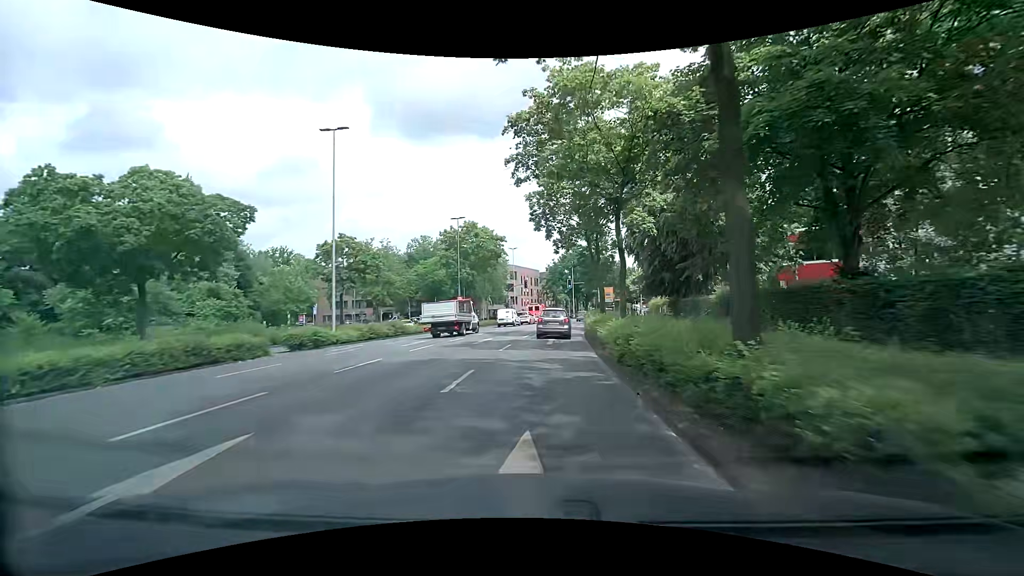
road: primary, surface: asphalt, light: Day
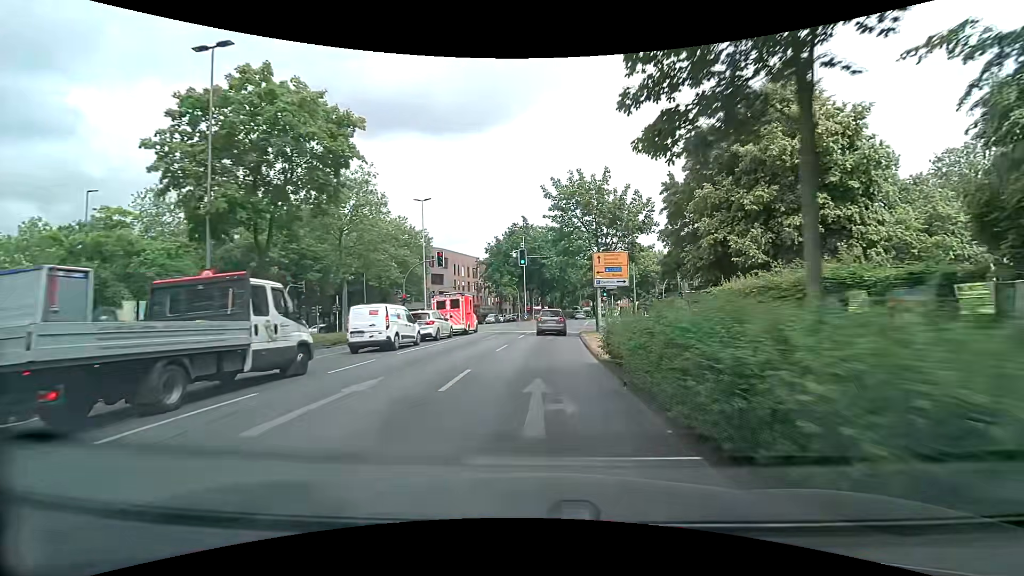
(+1.4, +35.9) m; +5°
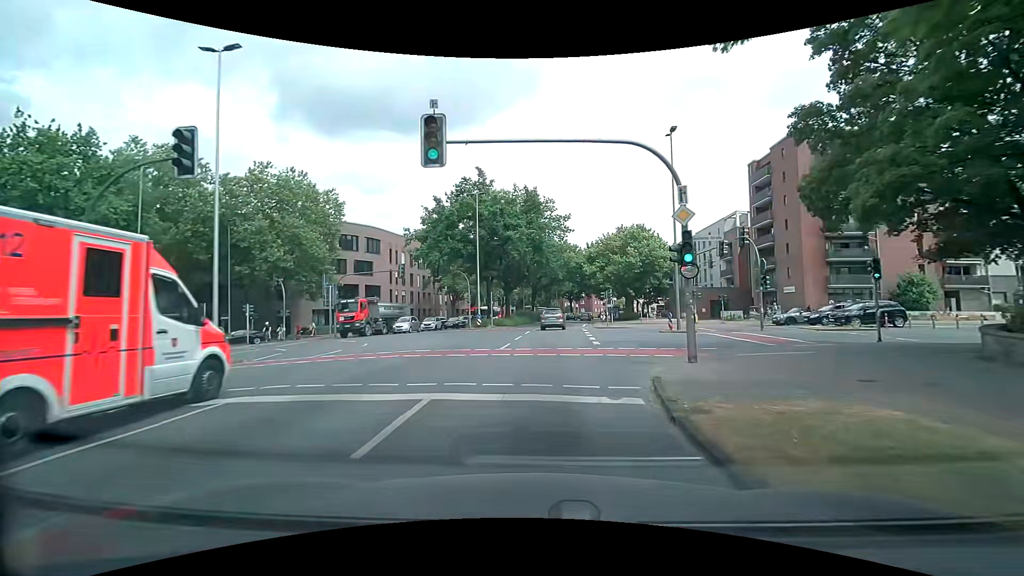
(+0.8, +26.8) m; +4°
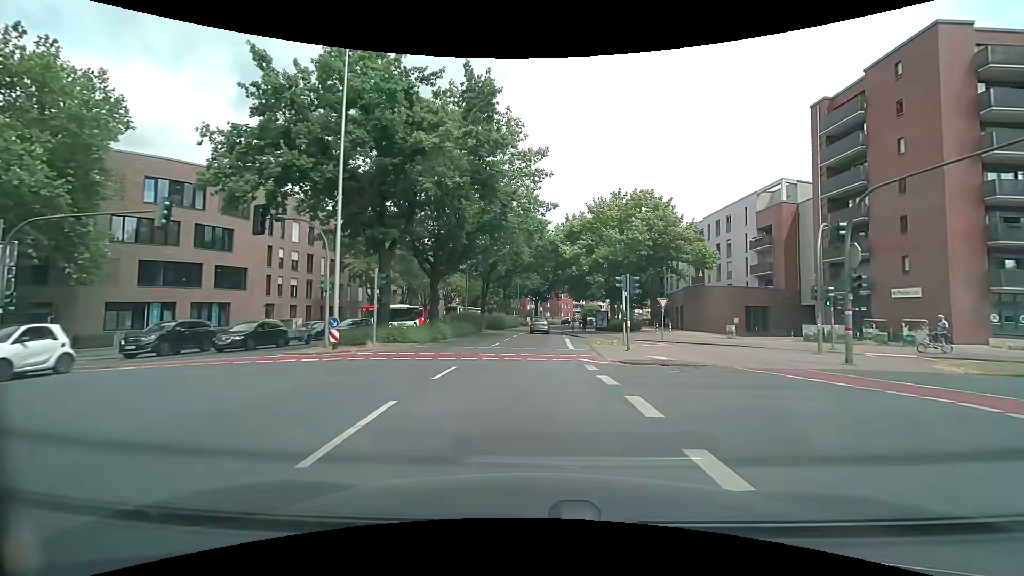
(+0.8, +25.7) m; +4°
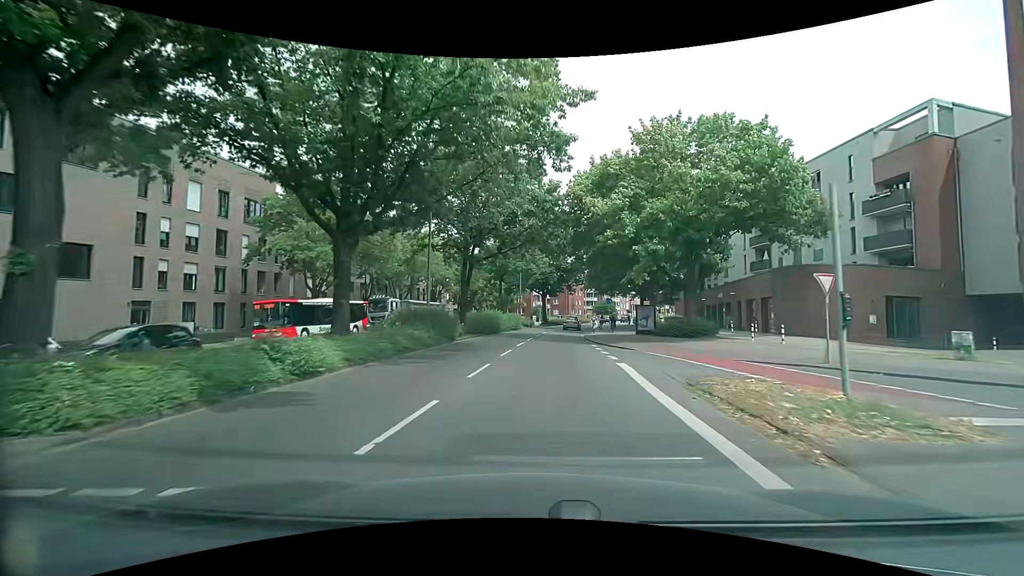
(-0.3, +18.5) m; 0°
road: secondary
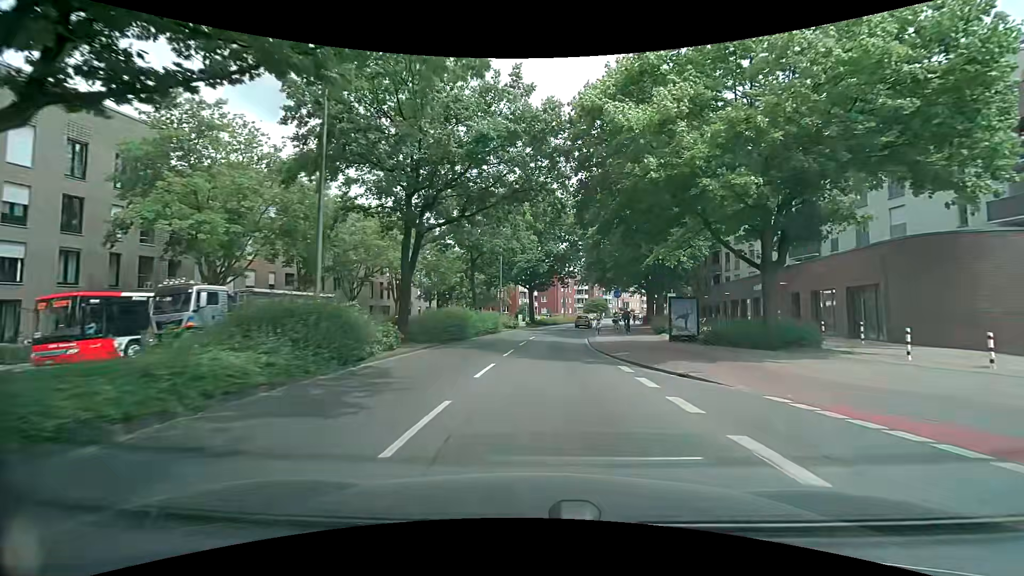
(0.0, +12.2) m; 0°
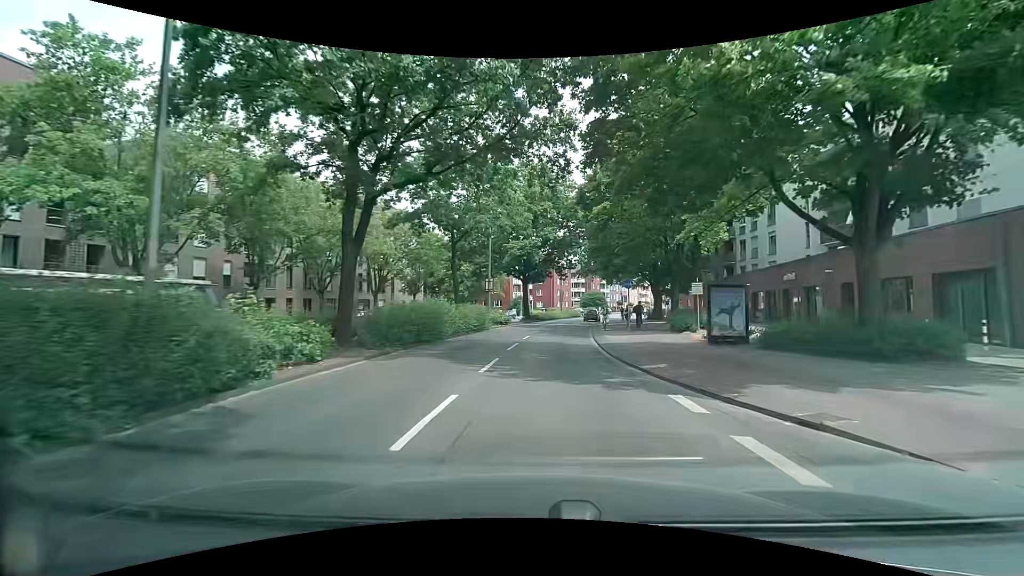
(+0.1, +6.0) m; +1°
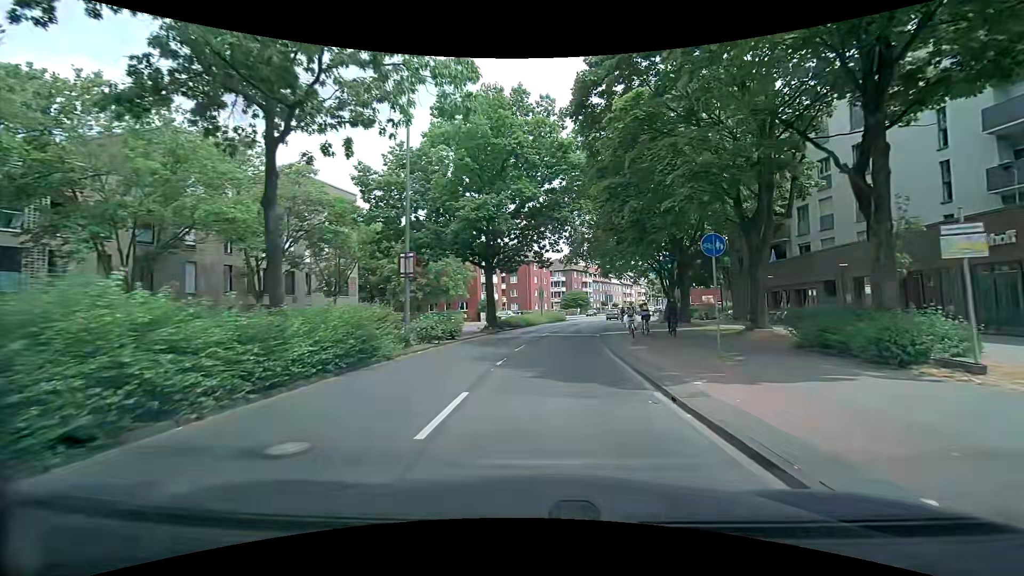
(+0.3, +17.8) m; +3°
